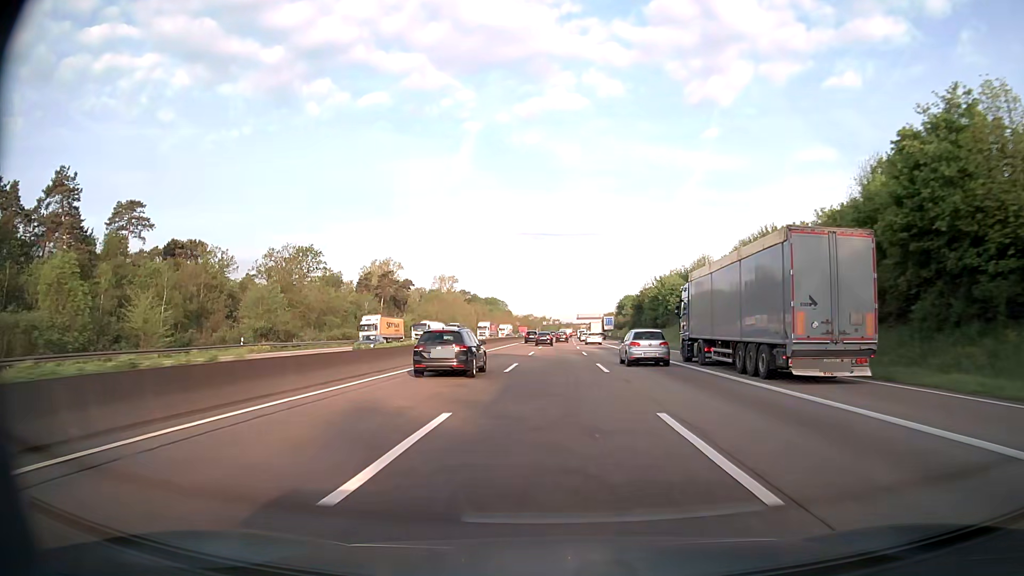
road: motorway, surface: asphalt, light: Day
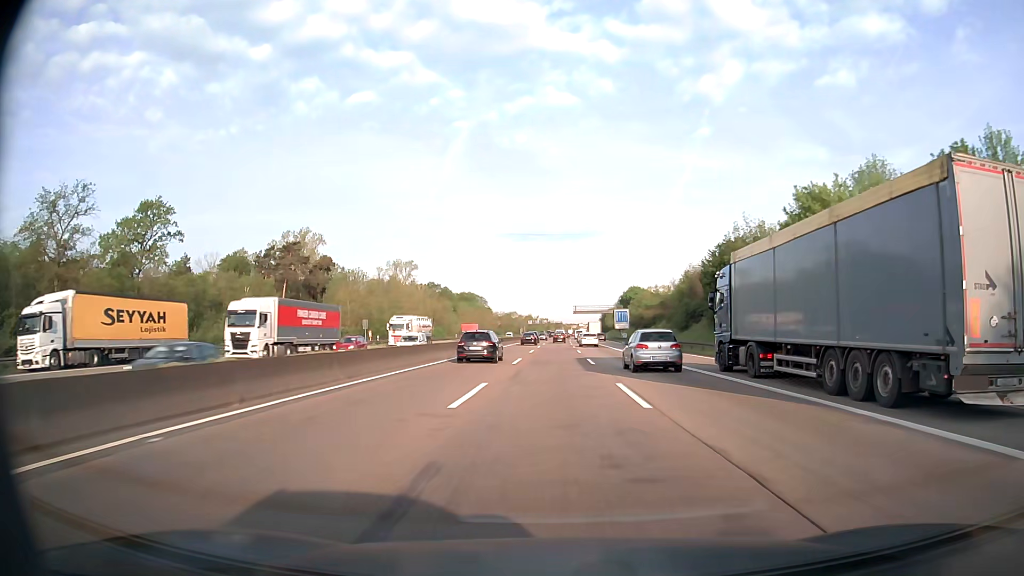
(+0.5, +65.1) m; +1°
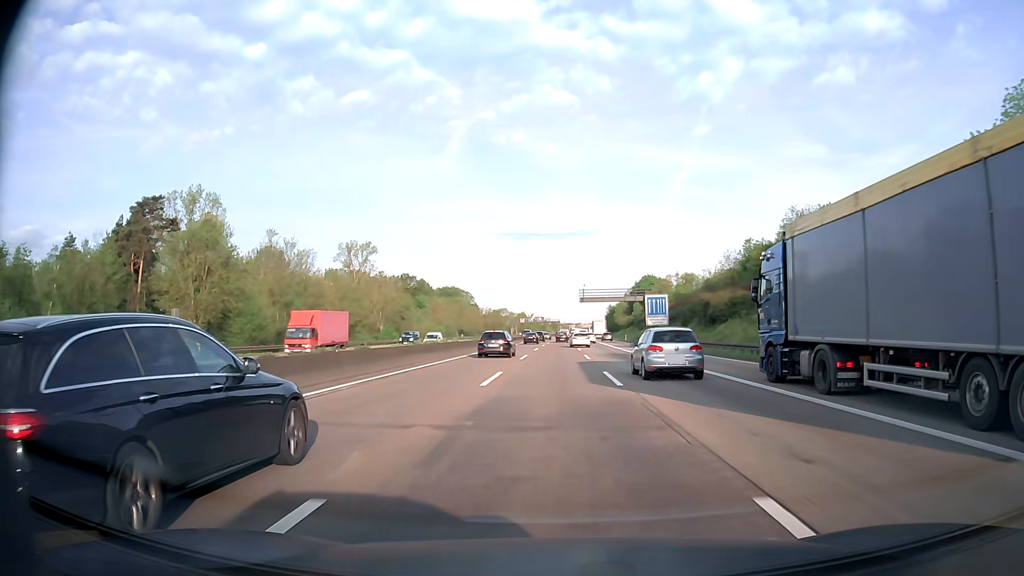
(+0.2, +48.6) m; 0°
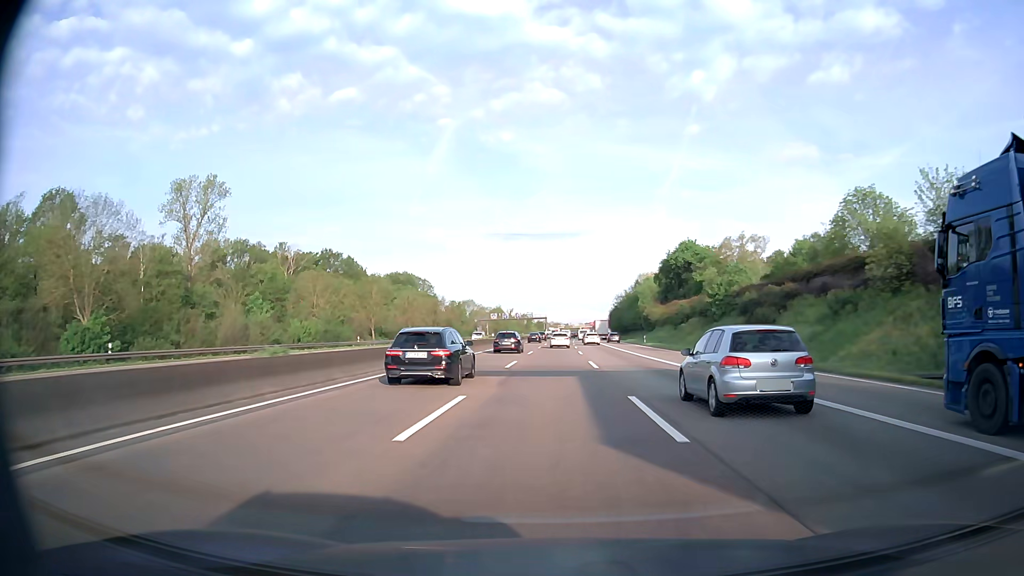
(+0.8, +80.8) m; +1°
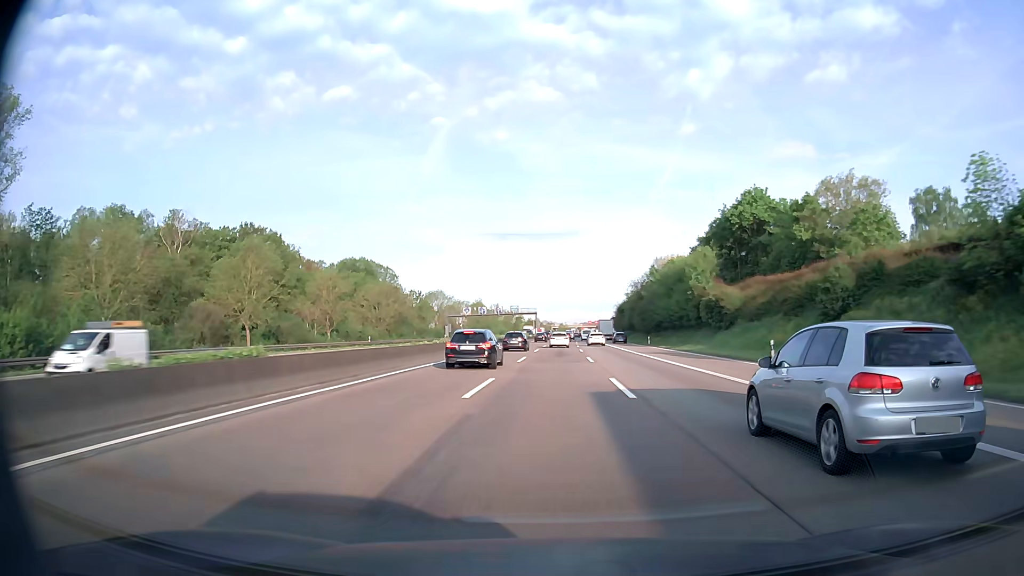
(+0.4, +48.3) m; +1°
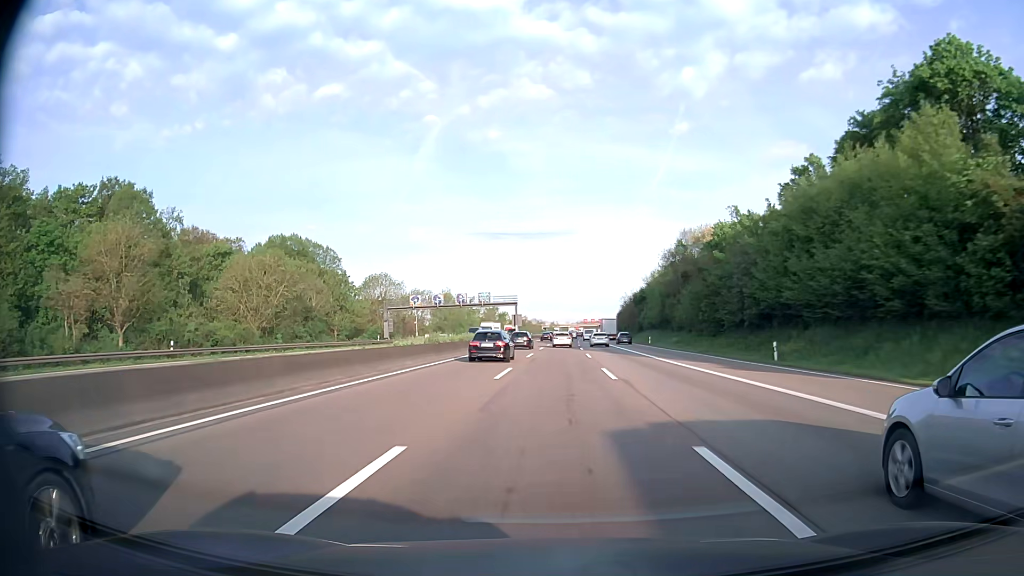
(+0.2, +48.1) m; +1°
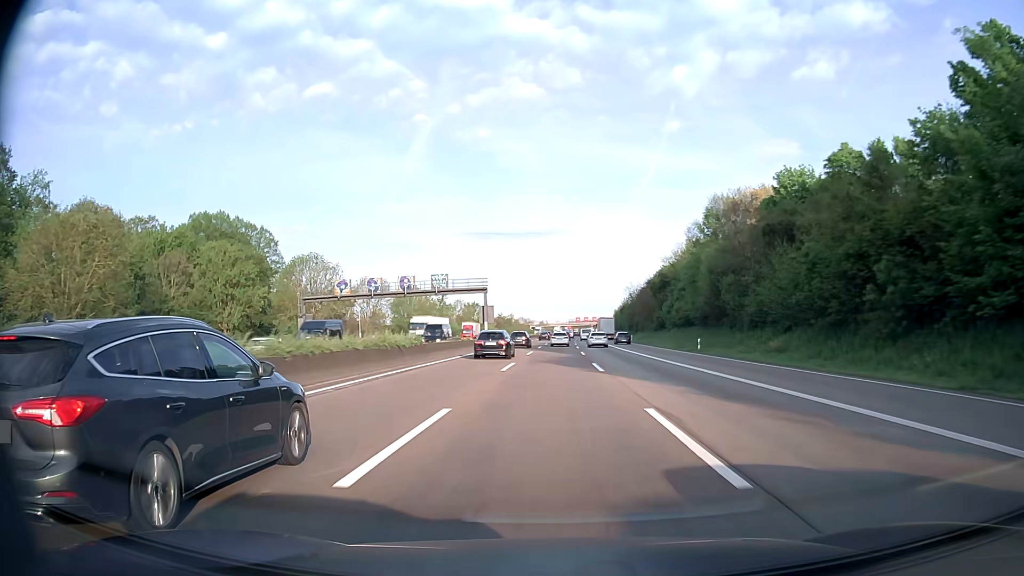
(+0.3, +32.0) m; +1°
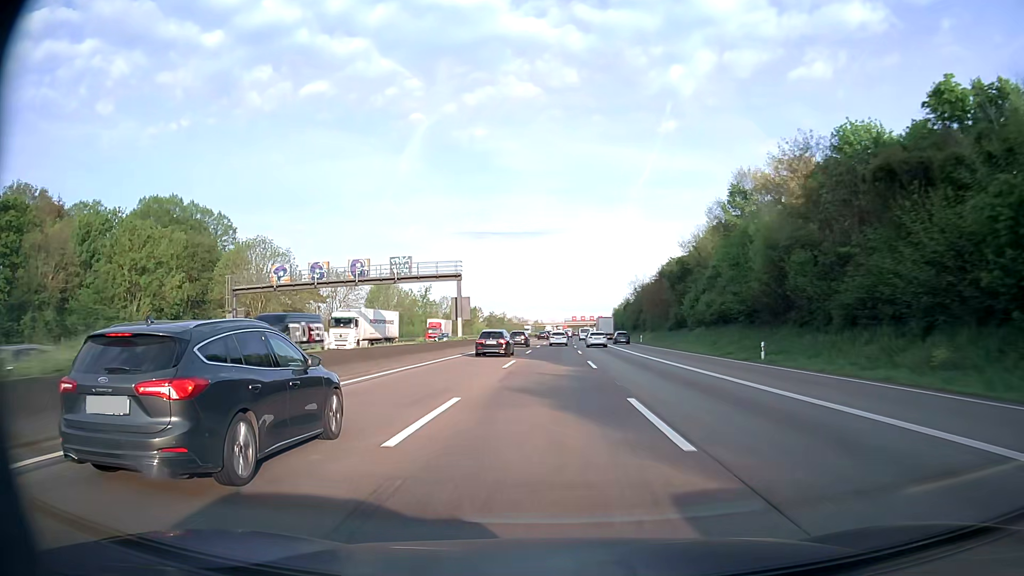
(0.0, +16.0) m; 0°
(0, +10) (0, +20) (0, +30) (0, +40) (0, +50) (0, +60) (+1, +70) (+1, +80) (+1, +90) (+1, +100) m
